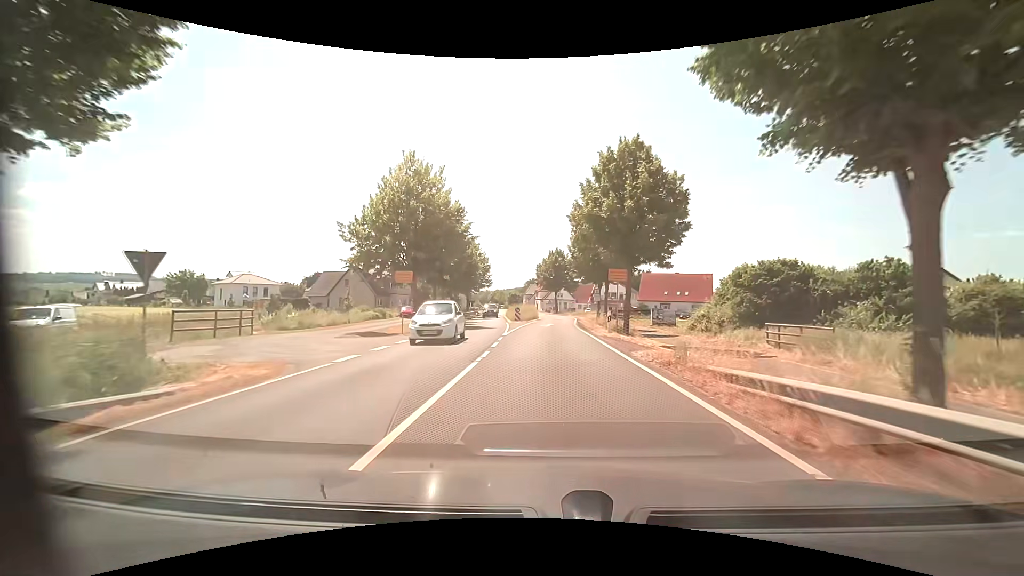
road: primary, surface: asphalt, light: Day
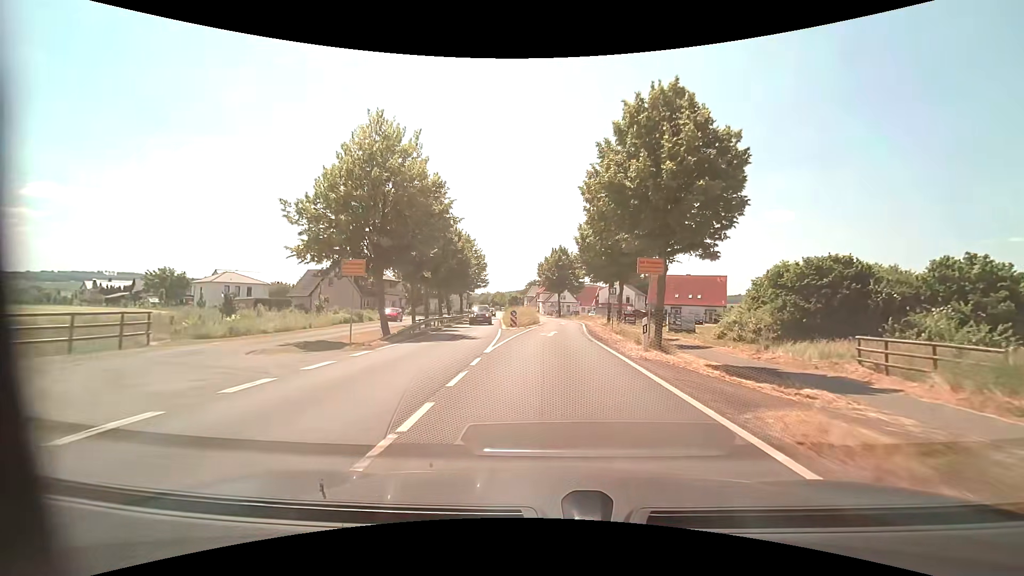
(-0.1, +7.5) m; -1°
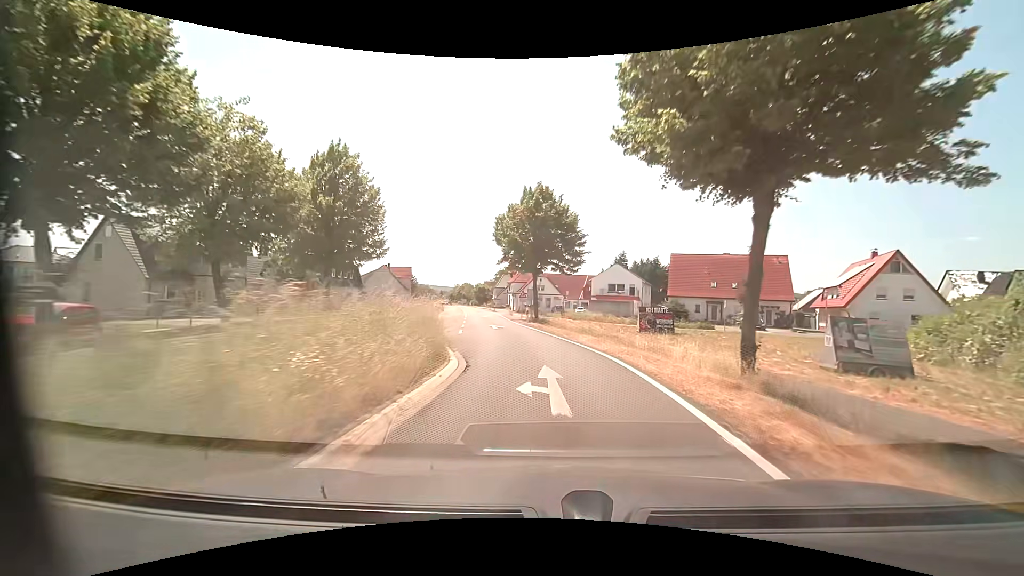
(+1.2, +37.0) m; +4°
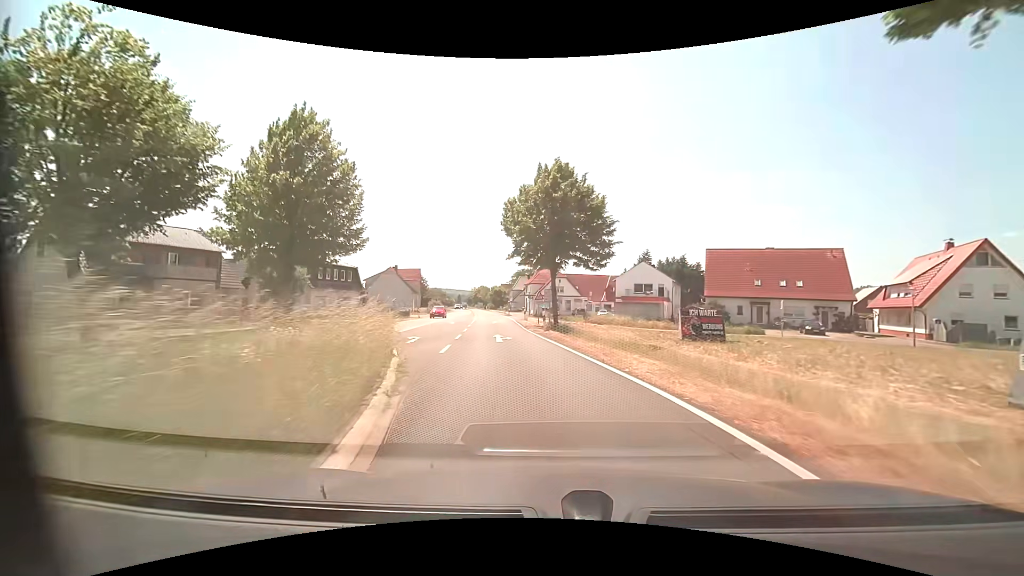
(-0.2, +7.3) m; -2°
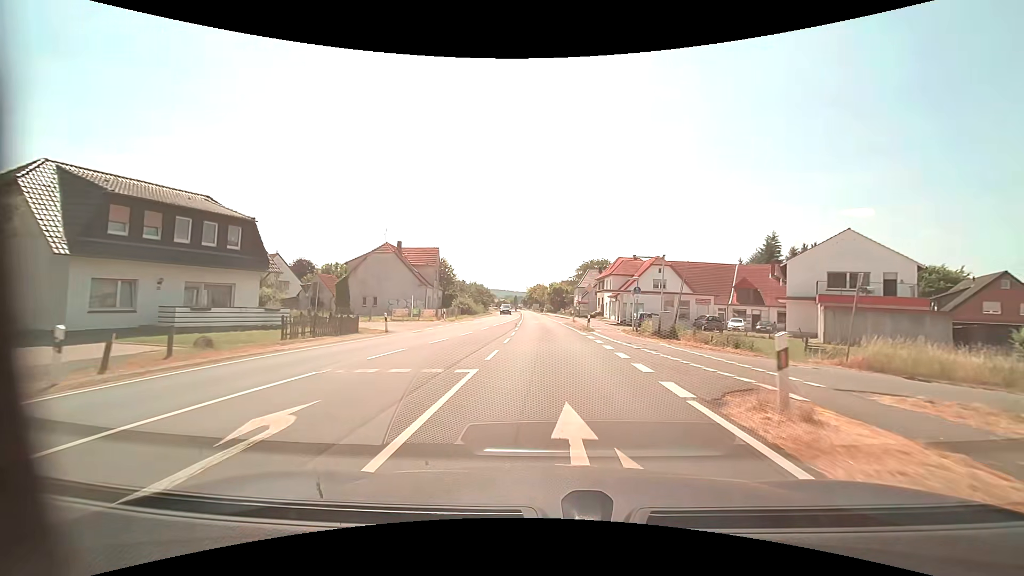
(-3.8, +35.9) m; -7°
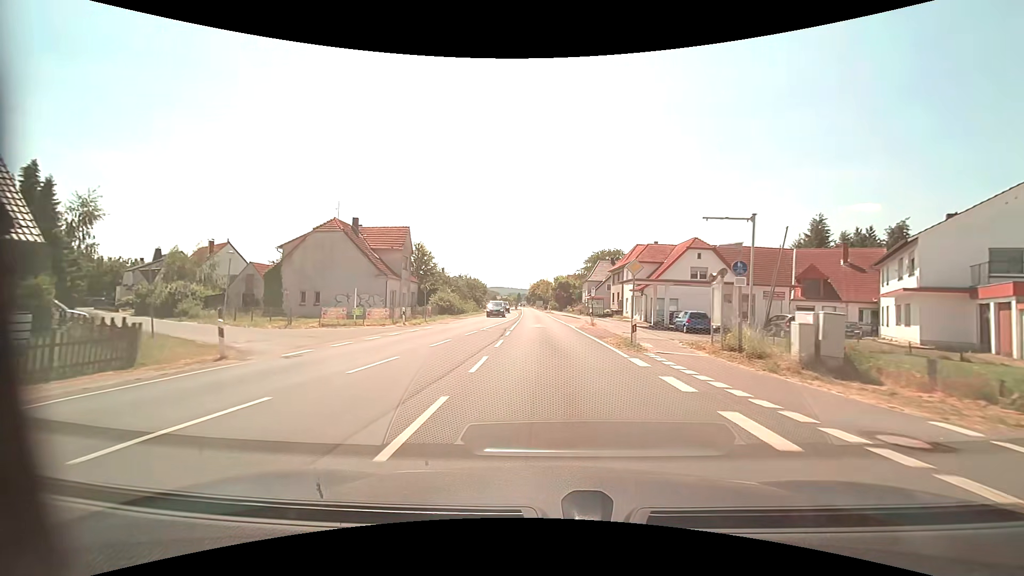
(-0.1, +14.8) m; -1°
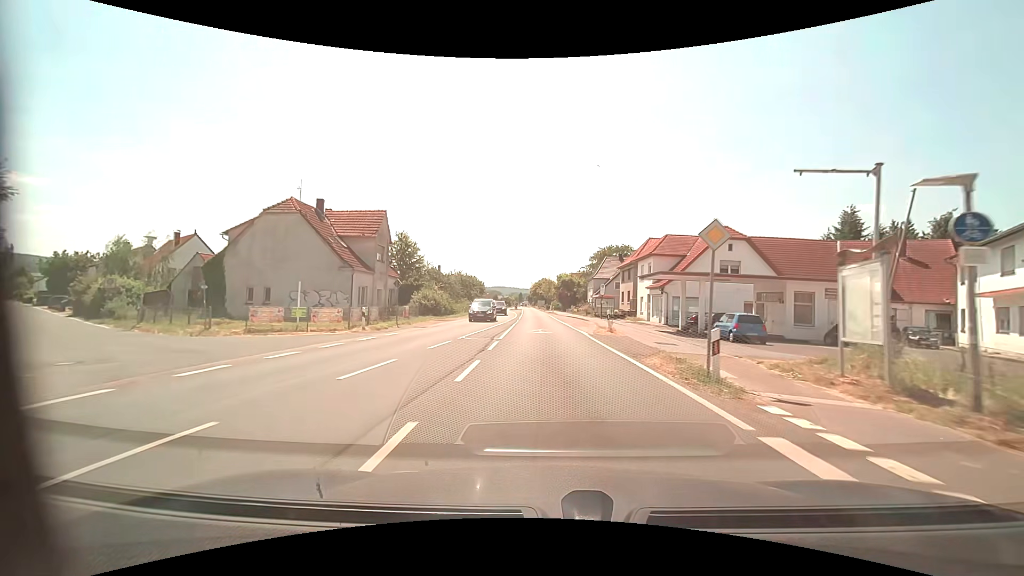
(0.0, +7.5) m; 0°
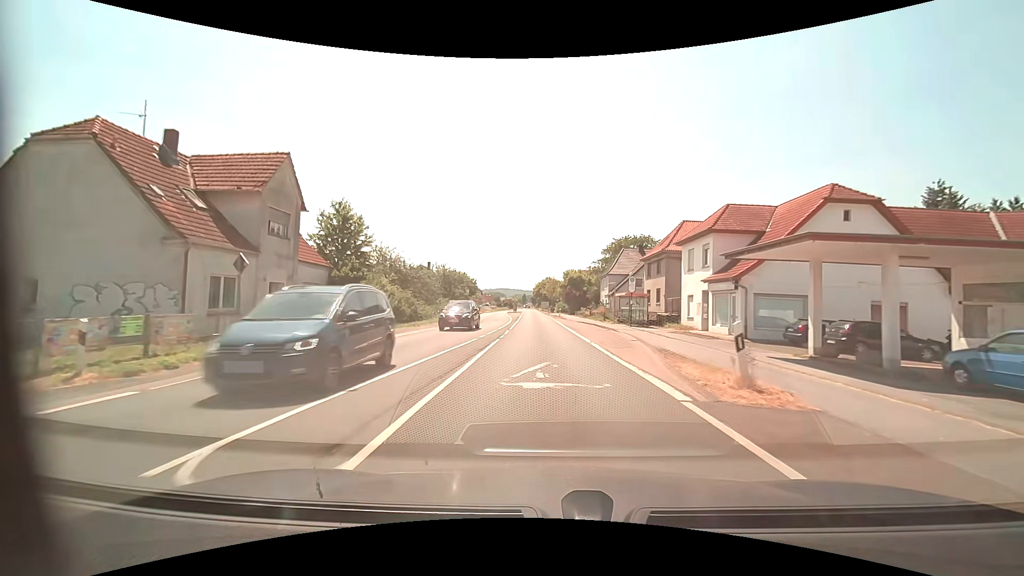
(0.0, +15.4) m; 0°
(0, +10) (0, +20) (0, +30) (-1, +40) (-1, +50) (-1, +60) (-2, +70) (-2, +80) (-2, +90) (-3, +100) m
